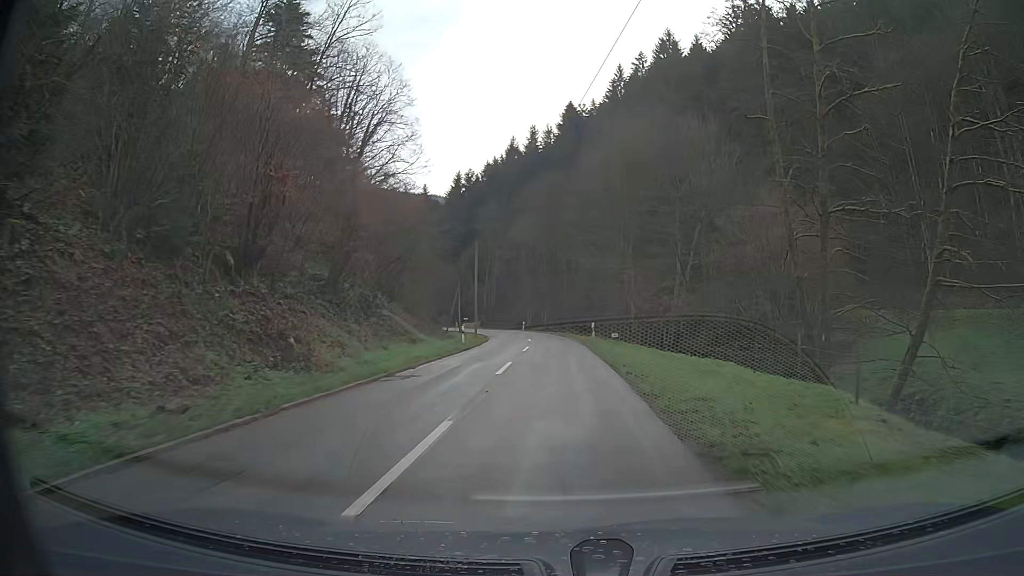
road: tertiary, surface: asphalt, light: Day
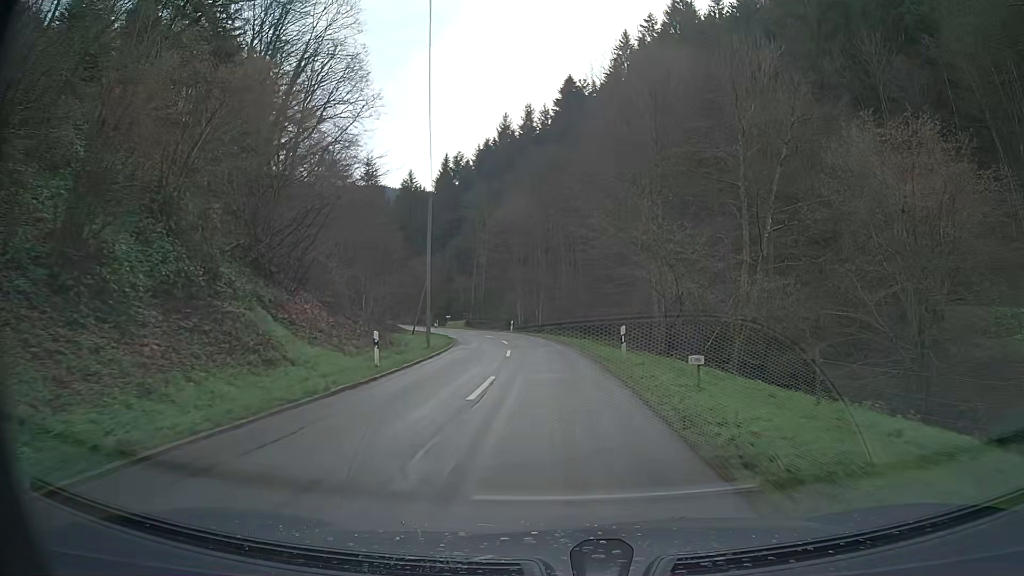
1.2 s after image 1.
(-0.1, +16.8) m; 0°
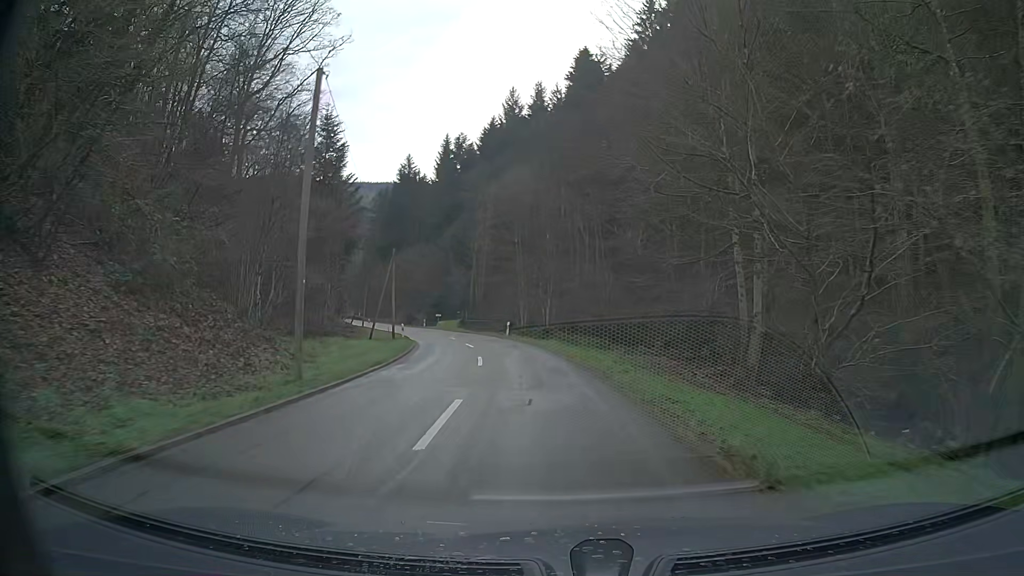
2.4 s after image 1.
(-0.1, +16.5) m; -1°
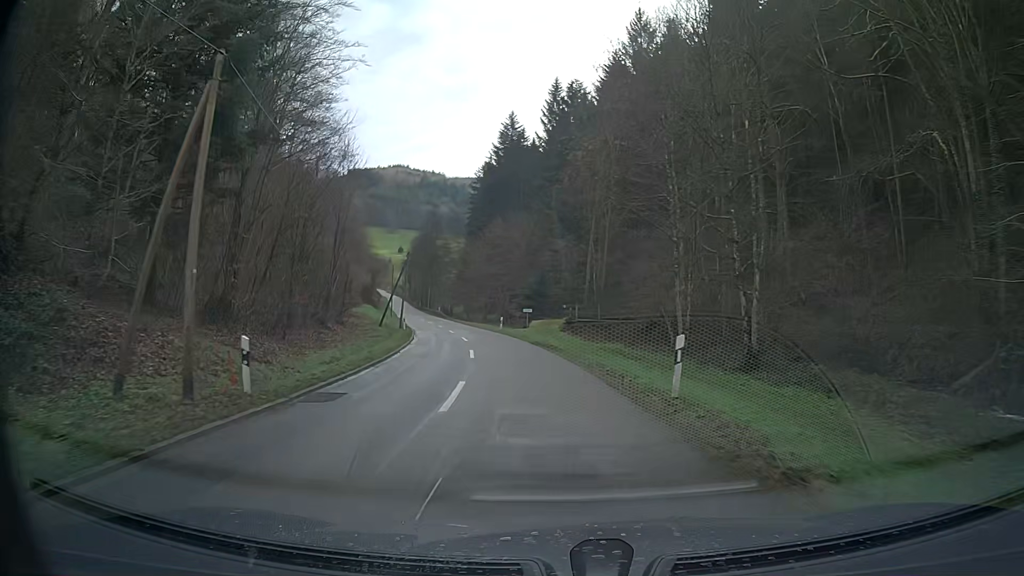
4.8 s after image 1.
(-2.9, +33.7) m; -11°
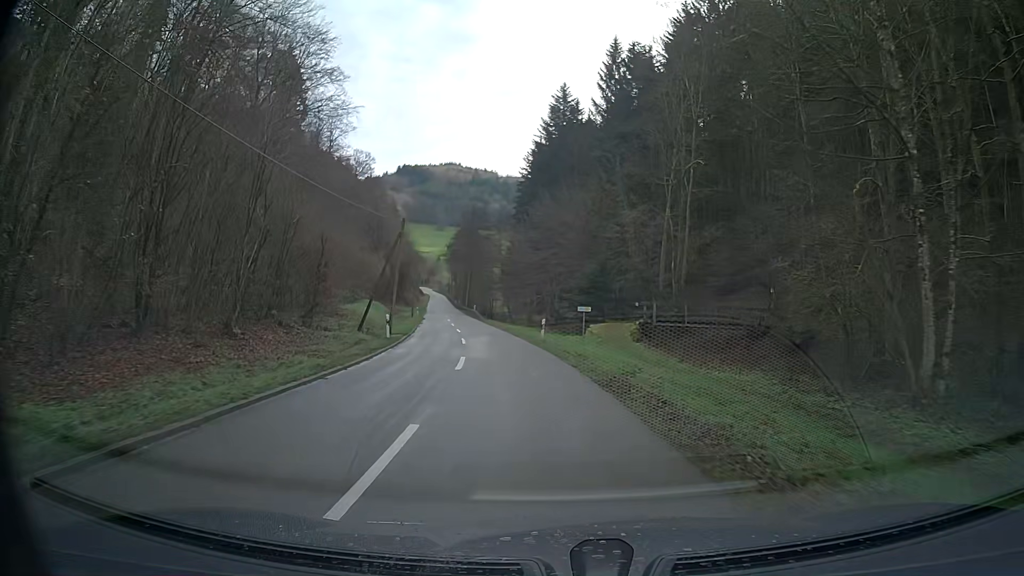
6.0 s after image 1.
(-0.8, +17.6) m; -5°
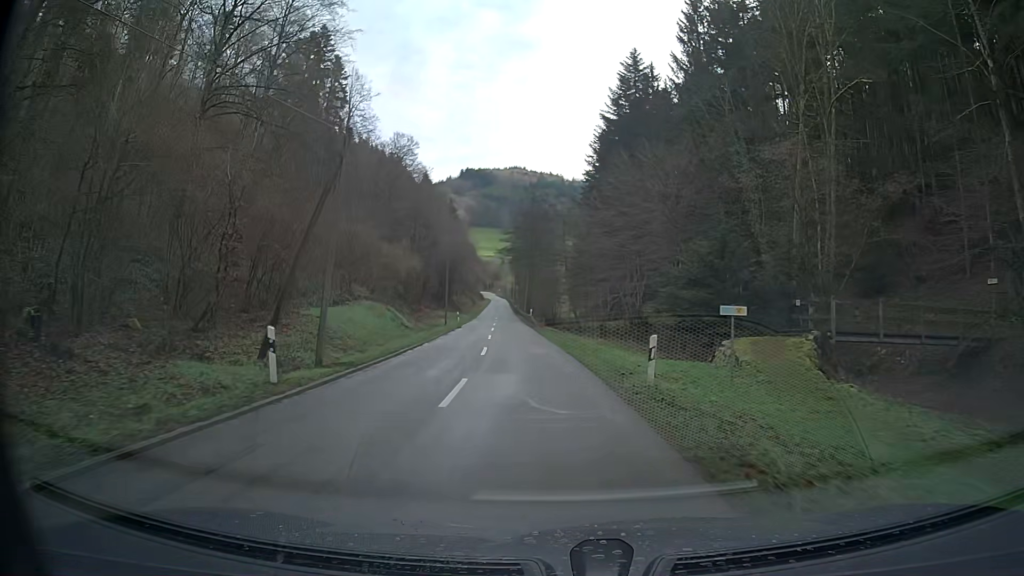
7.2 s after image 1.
(-0.8, +17.9) m; -5°
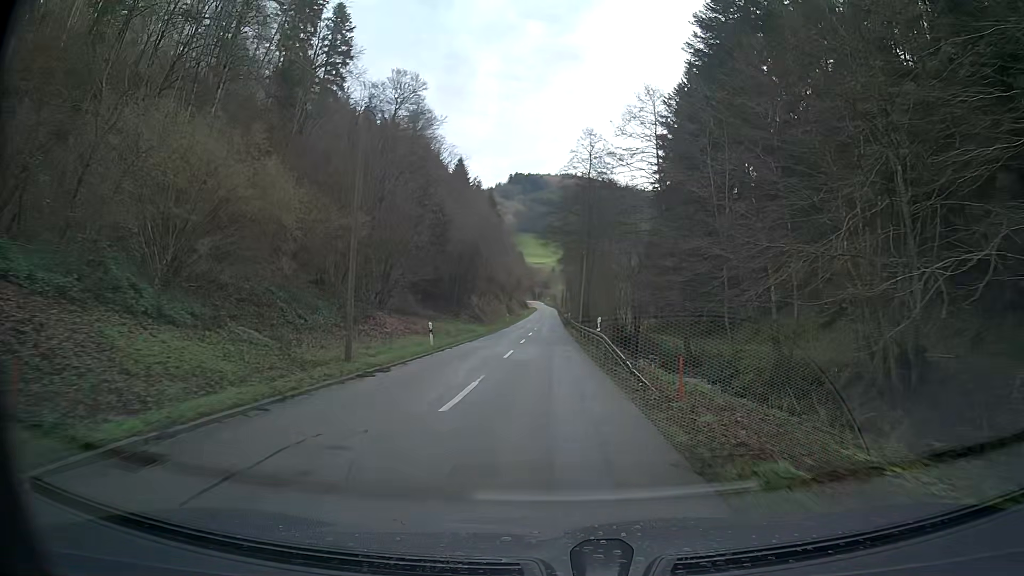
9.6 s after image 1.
(-1.6, +36.1) m; -4°
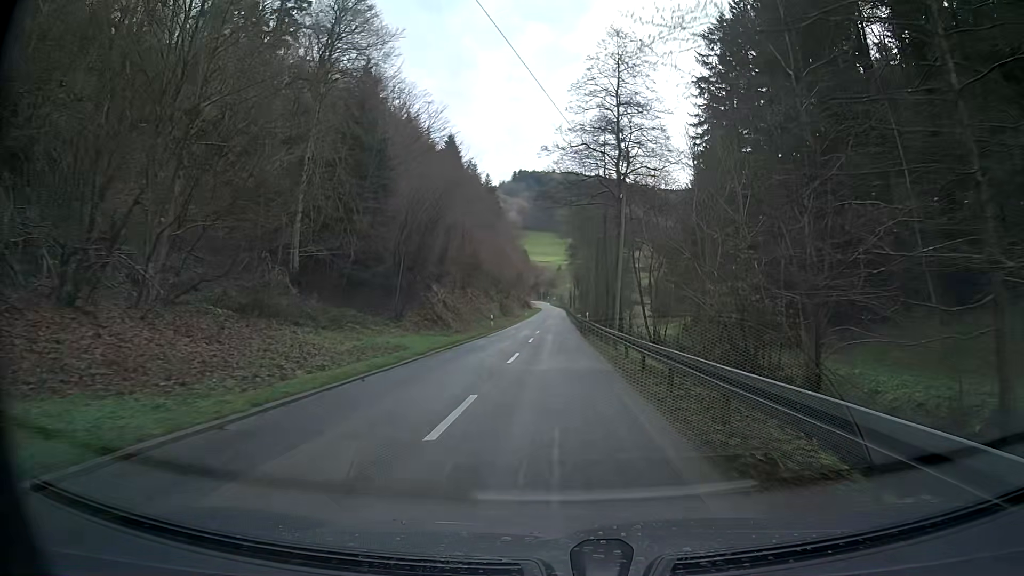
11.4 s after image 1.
(-0.2, +26.9) m; 0°
